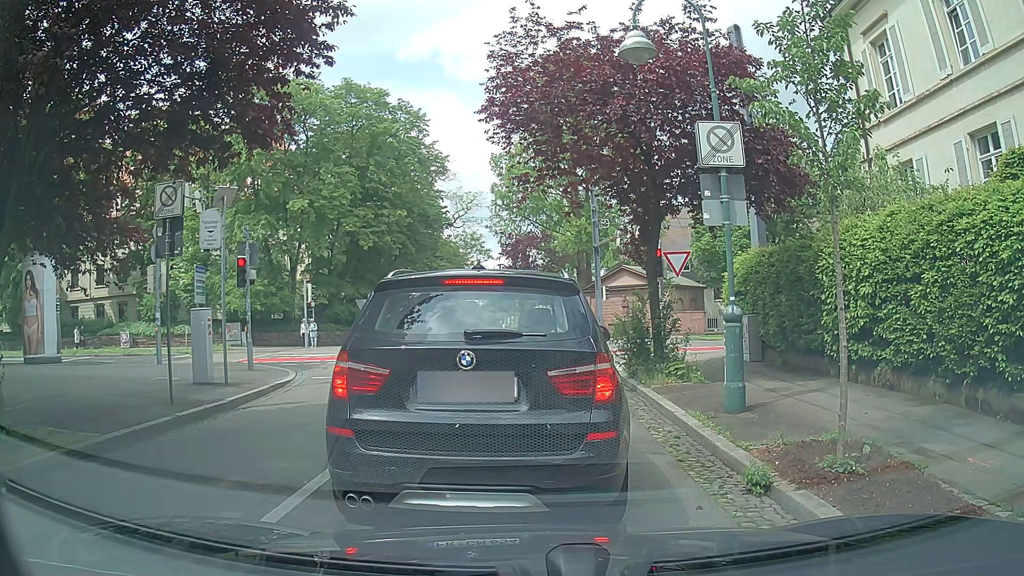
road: residential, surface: asphalt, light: Day
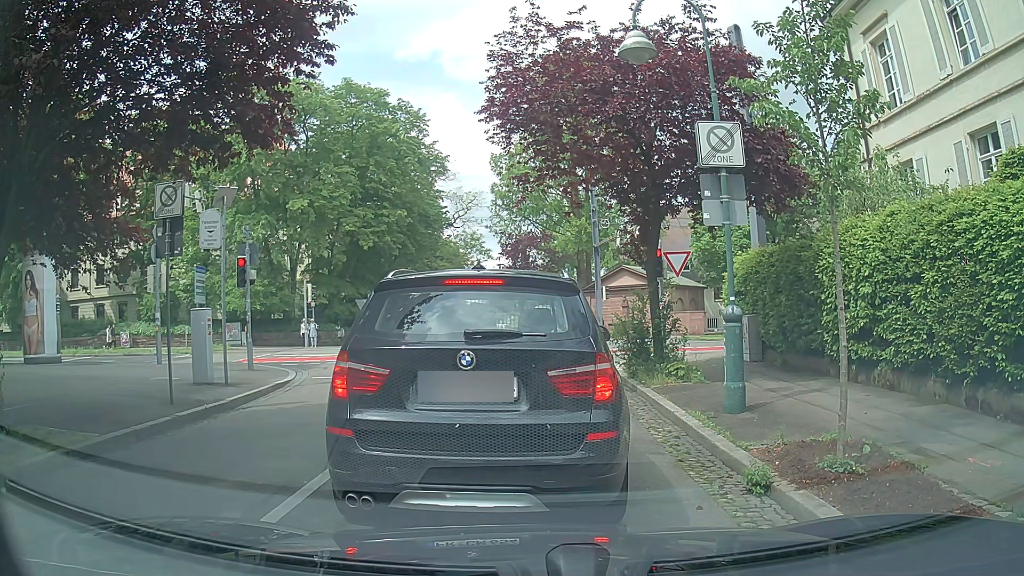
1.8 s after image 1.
(0.0, 0.0) m; 0°
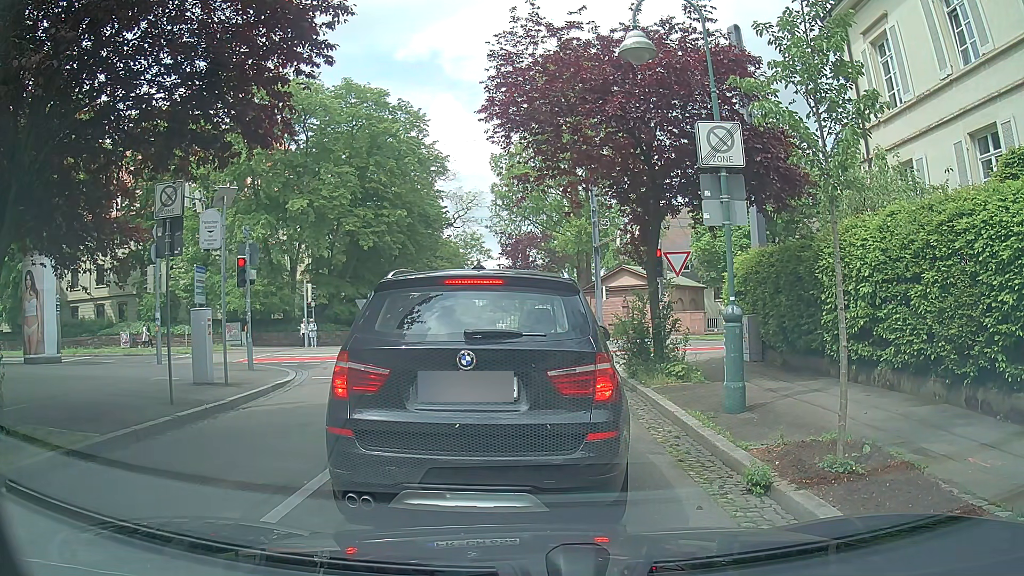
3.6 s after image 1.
(0.0, 0.0) m; 0°
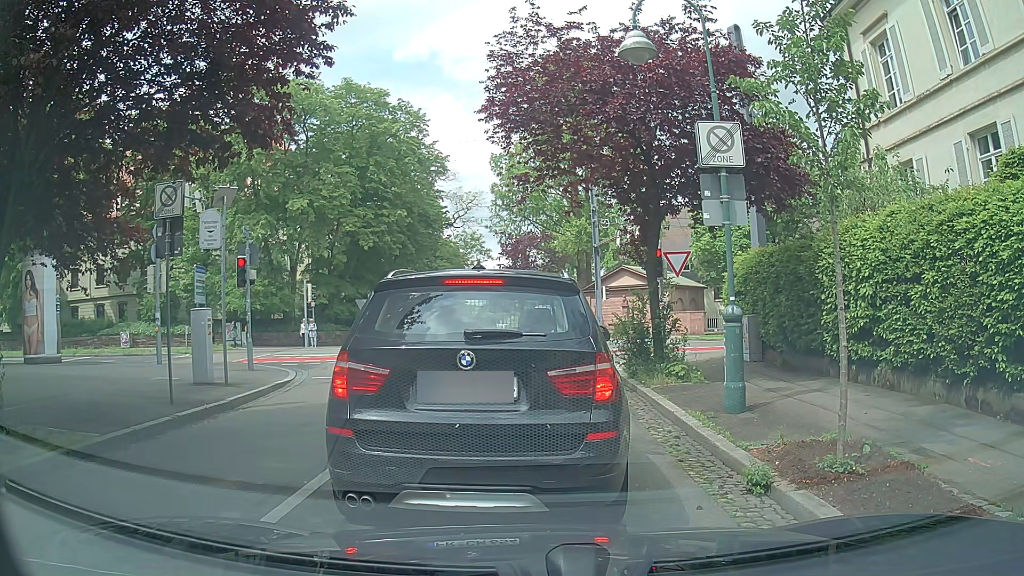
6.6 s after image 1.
(0.0, 0.0) m; 0°
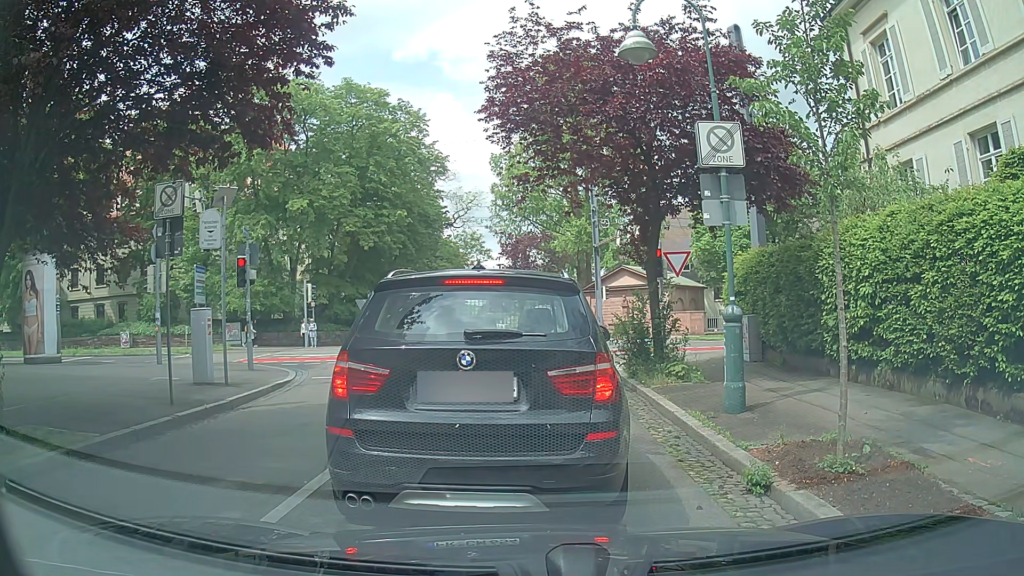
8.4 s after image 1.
(0.0, 0.0) m; 0°
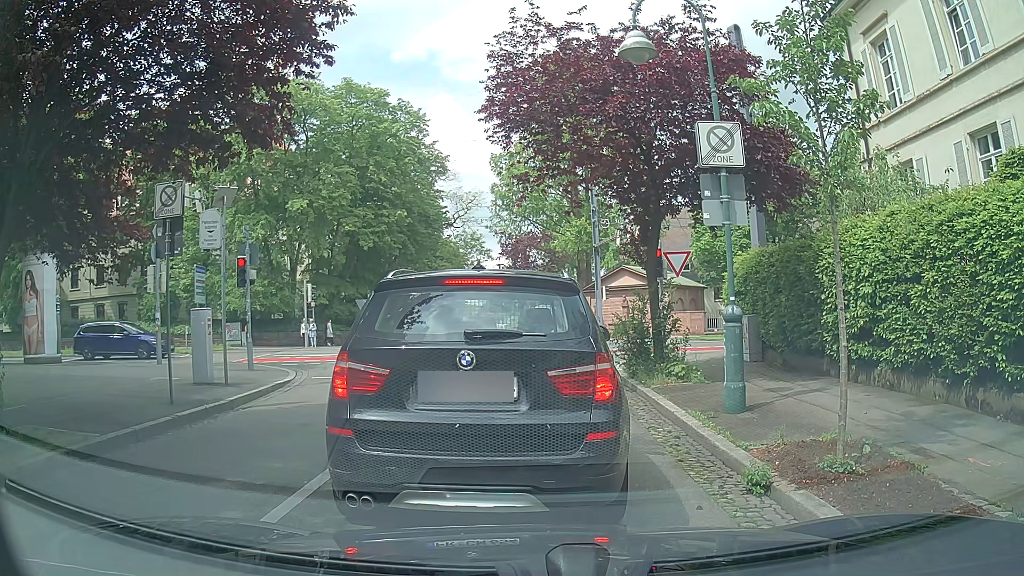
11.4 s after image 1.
(0.0, 0.0) m; 0°
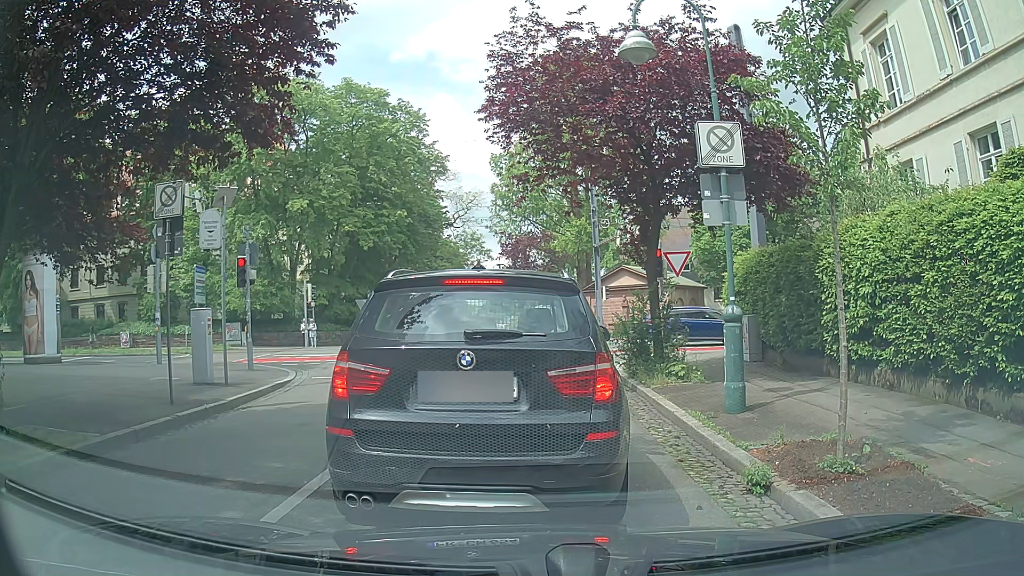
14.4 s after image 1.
(0.0, 0.0) m; 0°
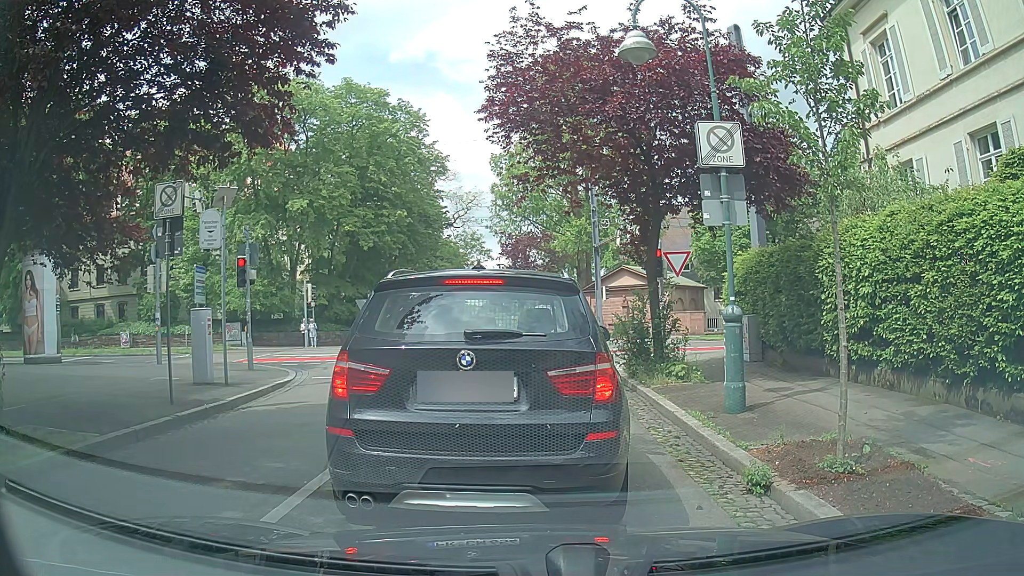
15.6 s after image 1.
(0.0, 0.0) m; 0°
